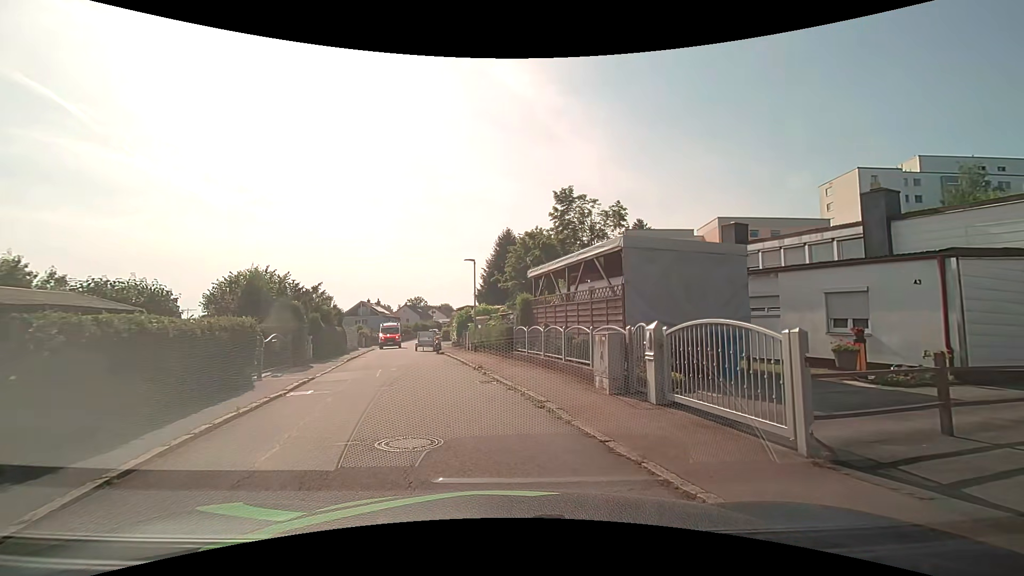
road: residential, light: Day
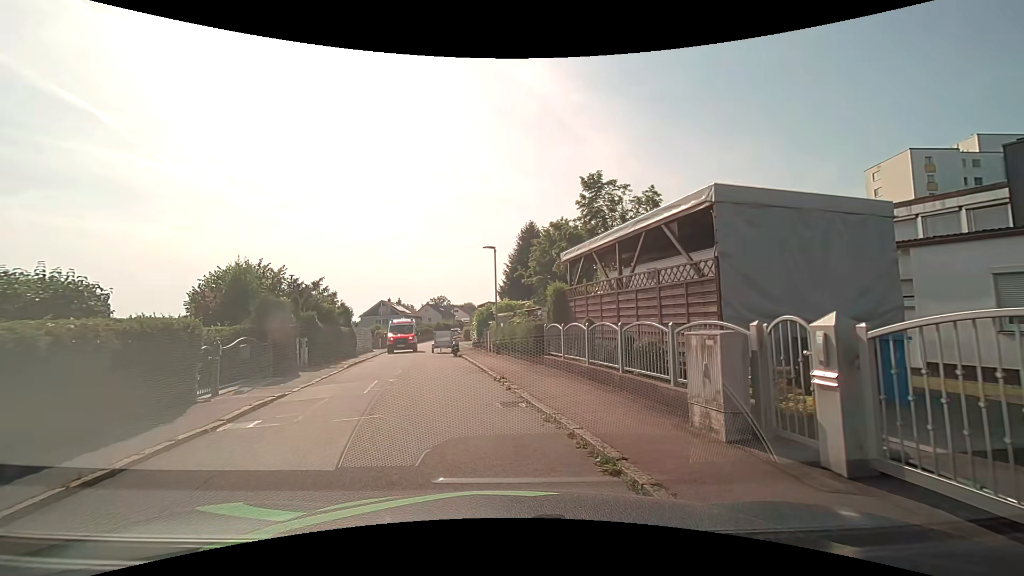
(-0.1, +3.9) m; -3°
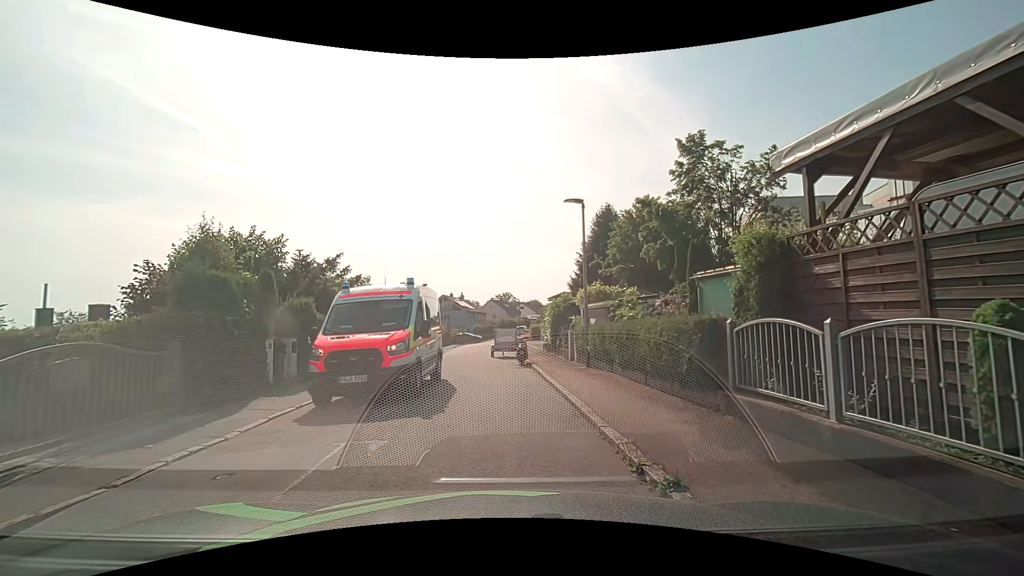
(-0.8, +8.2) m; -10°
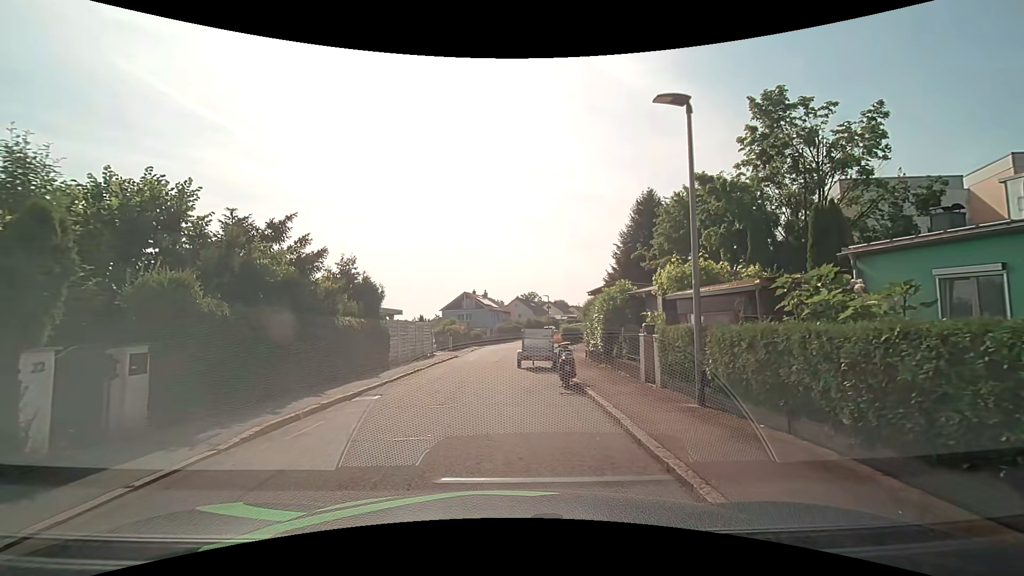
(0.0, +6.9) m; -2°
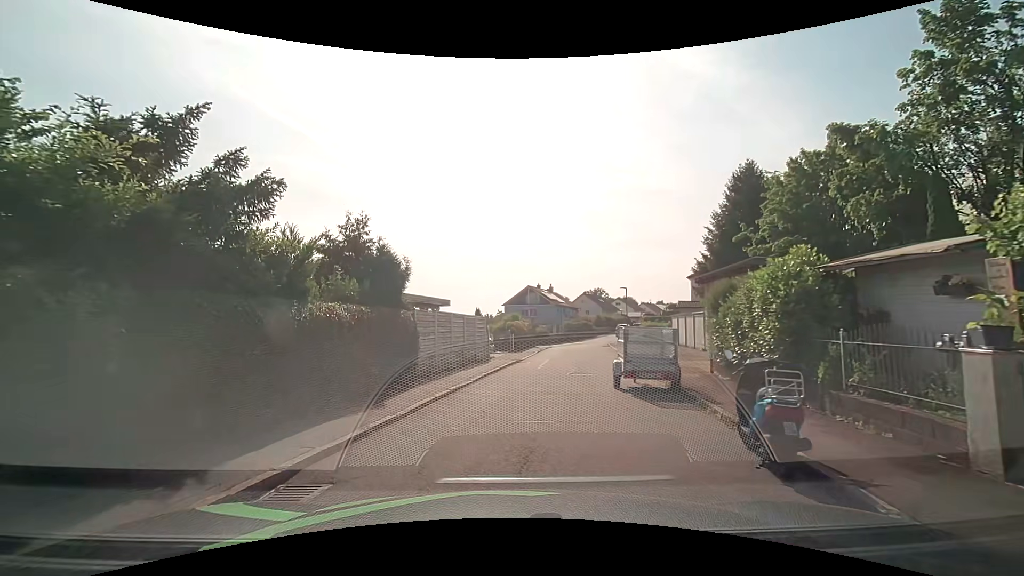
(-0.2, +6.9) m; -6°
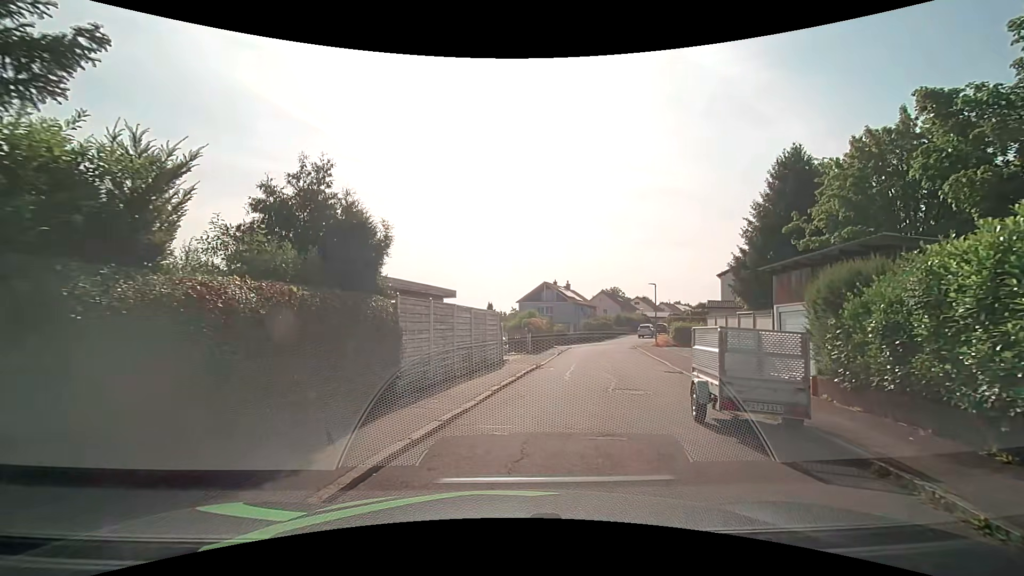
(-0.1, +4.1) m; -1°
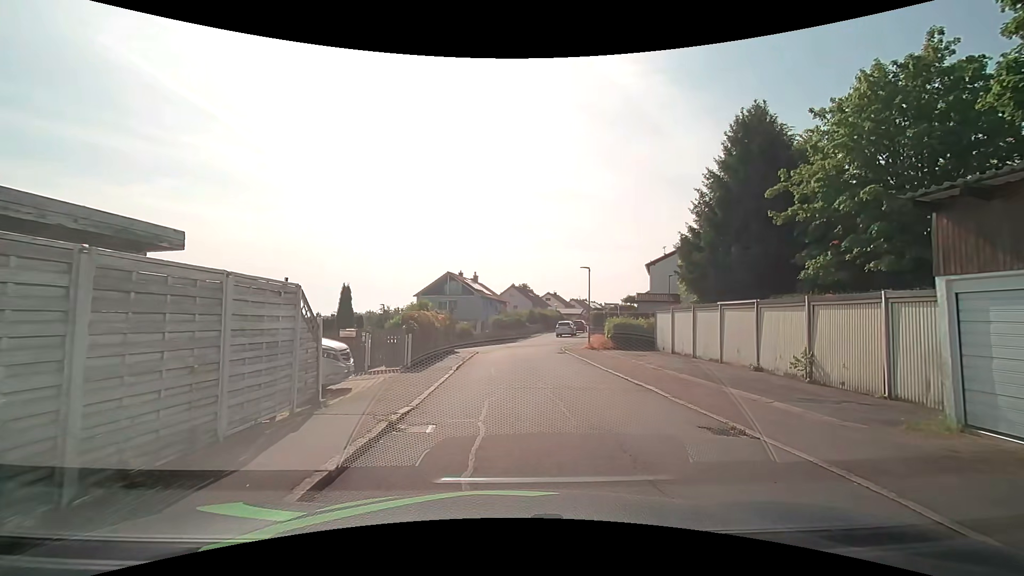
(+0.9, +10.8) m; +11°
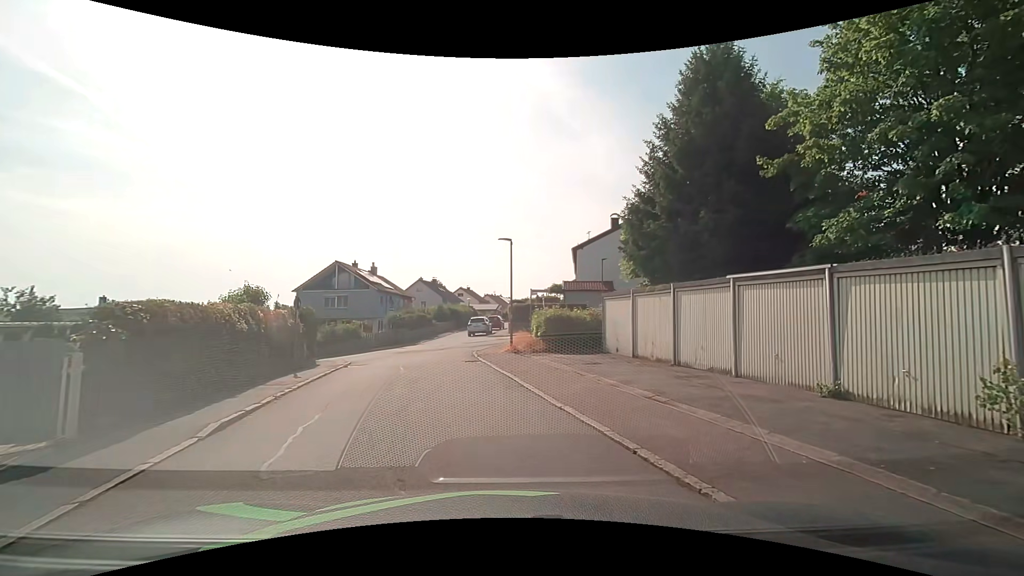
(+0.6, +9.0) m; +9°
